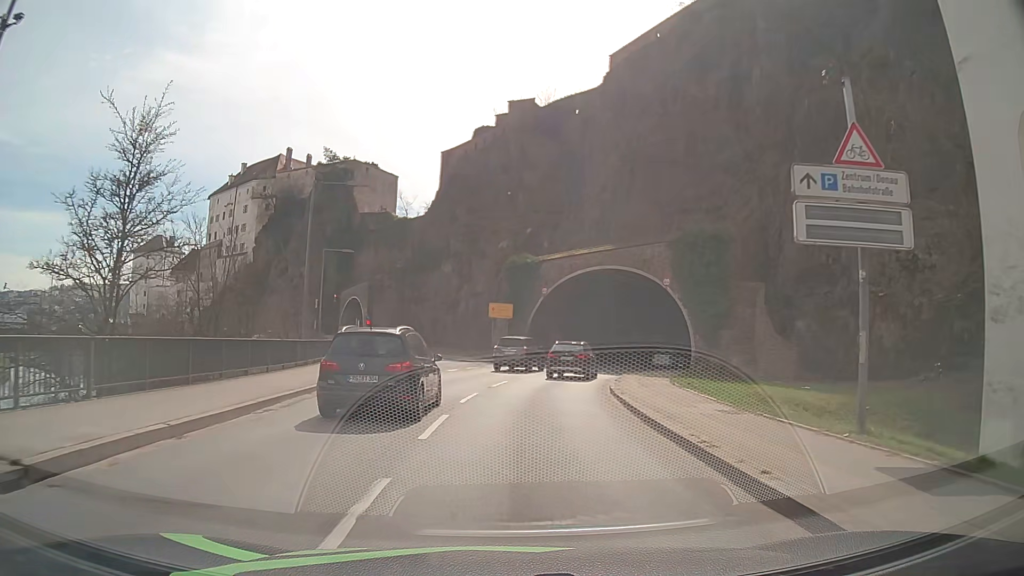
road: primary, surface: asphalt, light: Day
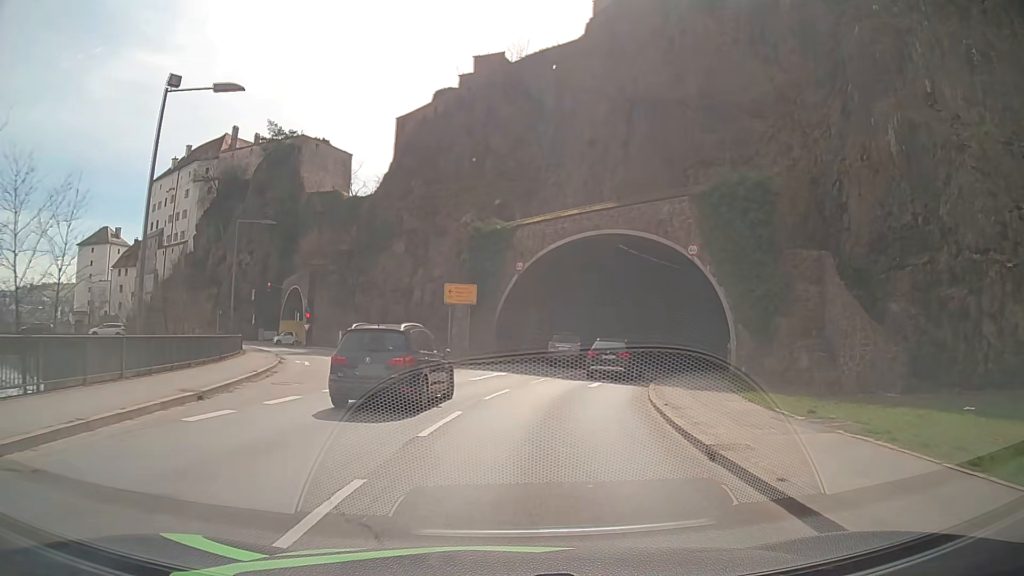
(+0.2, +12.0) m; +3°
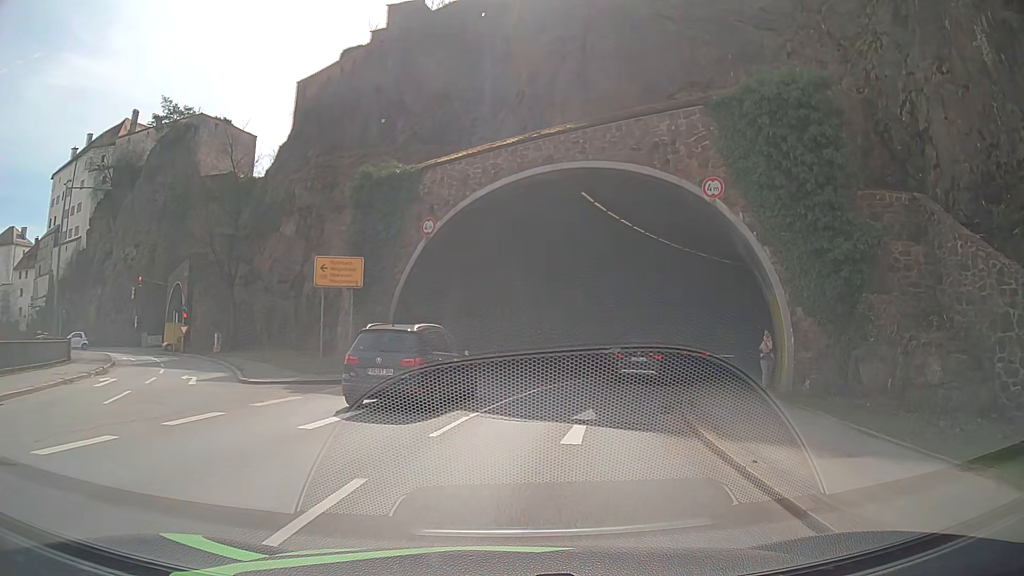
(+0.5, +11.9) m; +6°
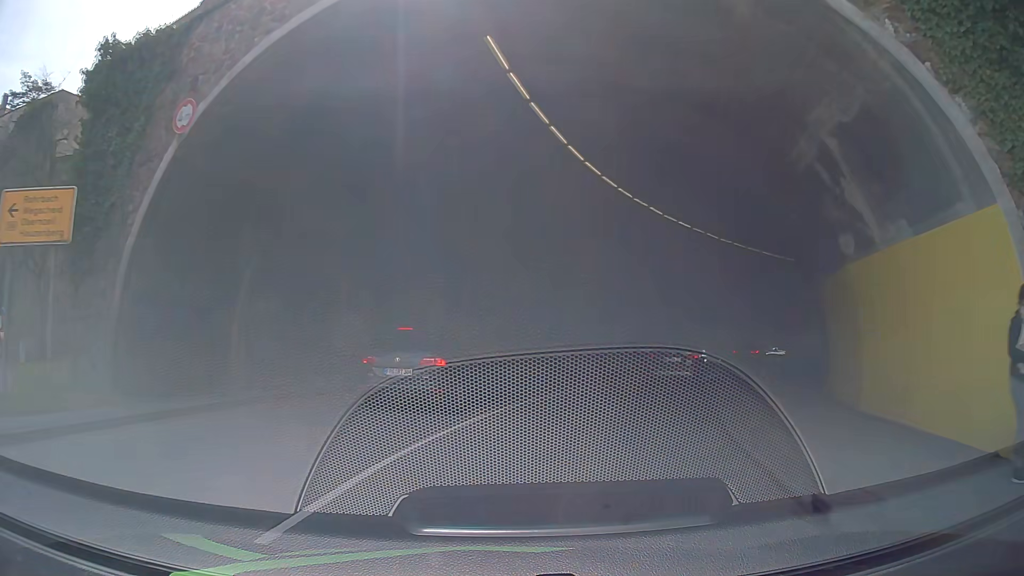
(+0.9, +11.4) m; +9°
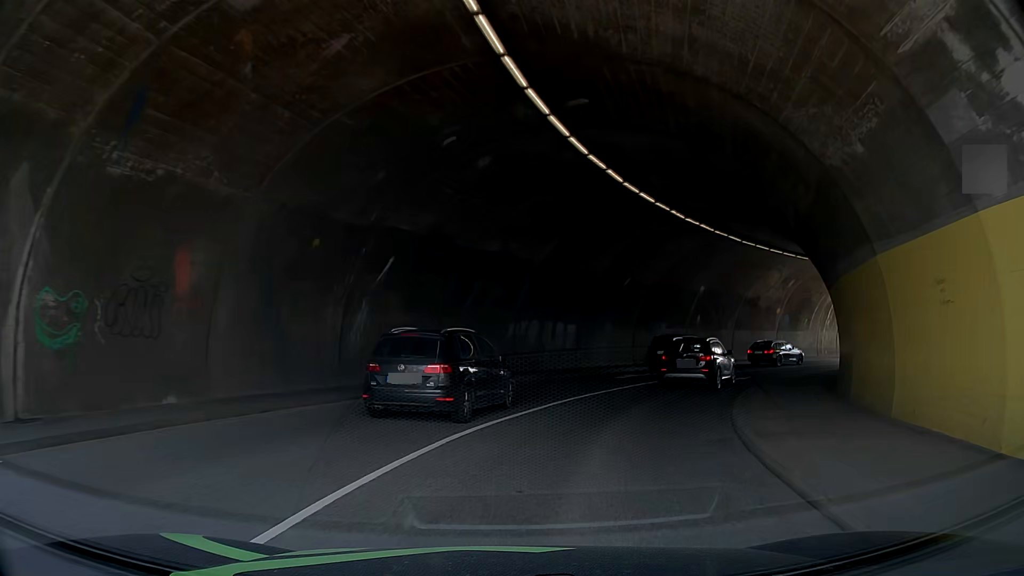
(+0.3, +5.6) m; +6°
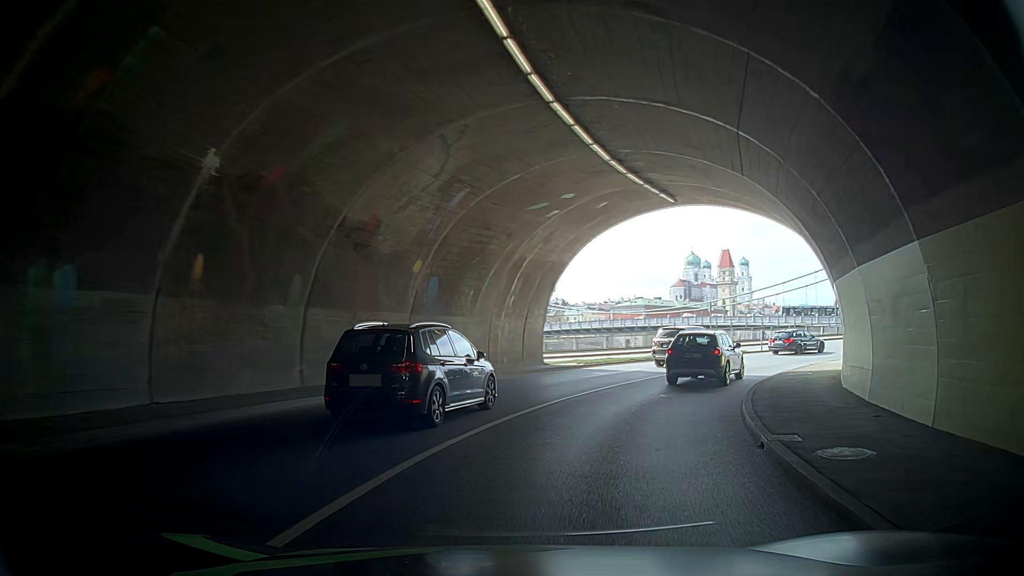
(+1.7, +27.1) m; +15°
